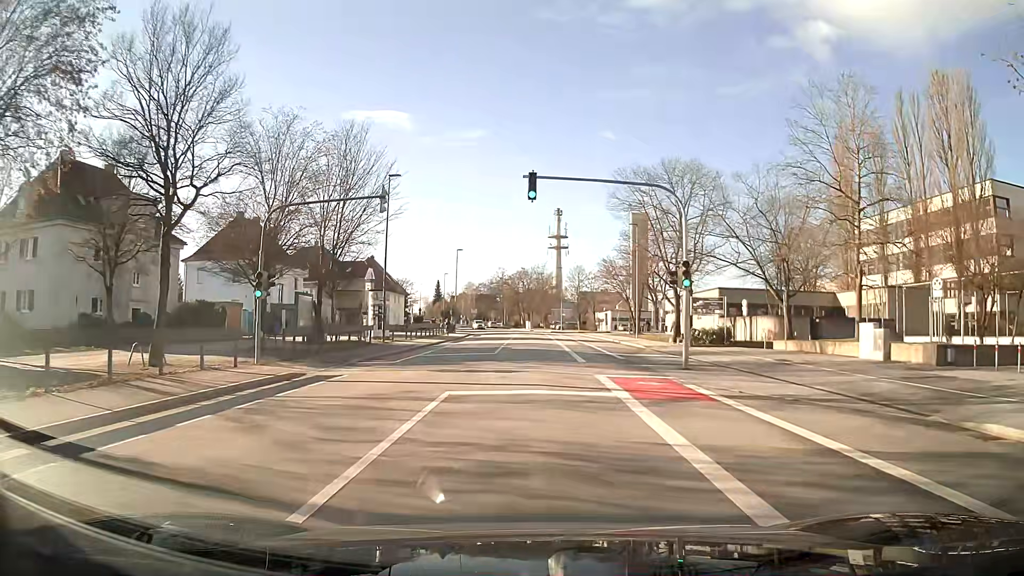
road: tertiary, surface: asphalt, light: Day
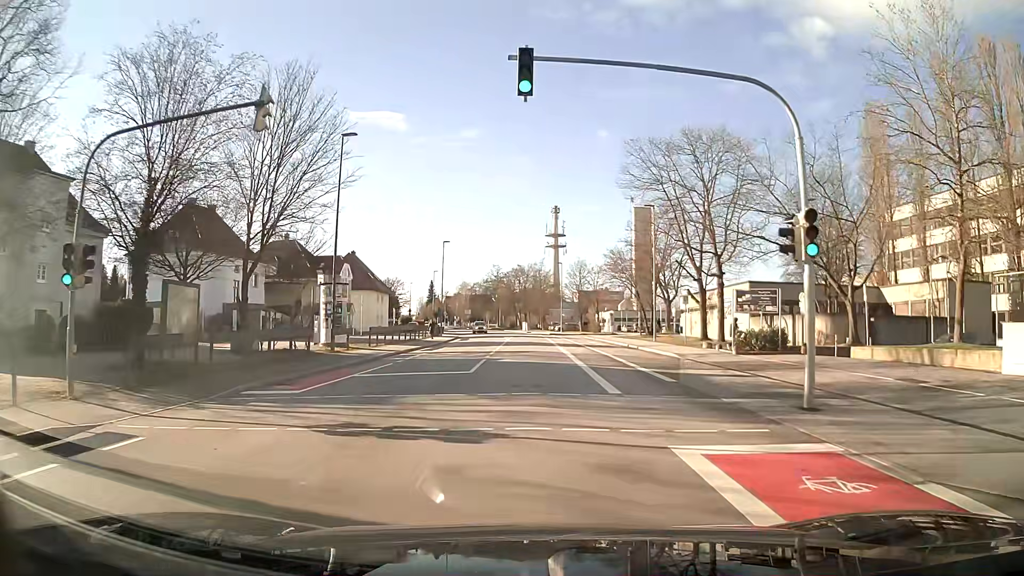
(0.0, +9.9) m; 0°
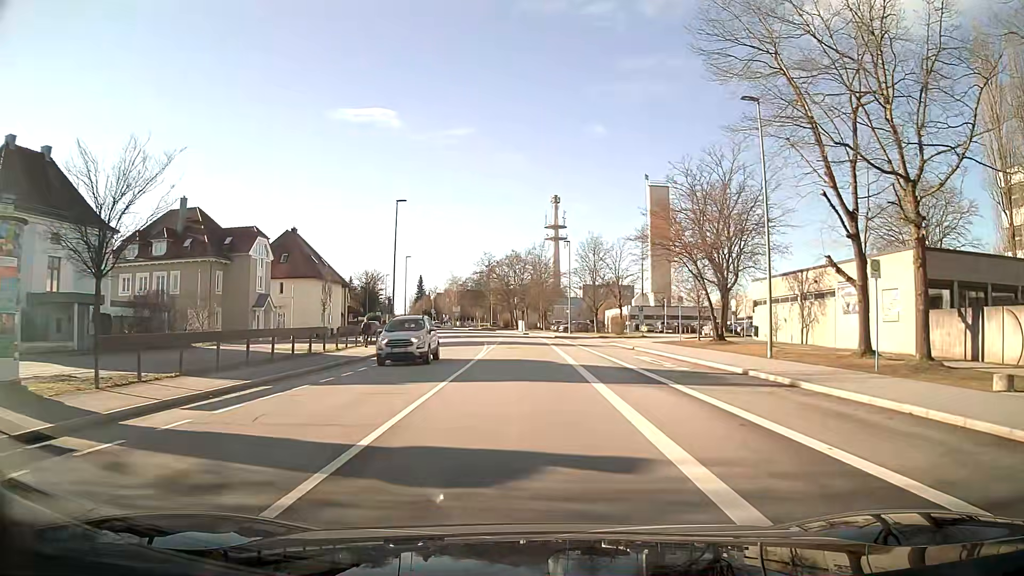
(0.0, +24.9) m; 0°
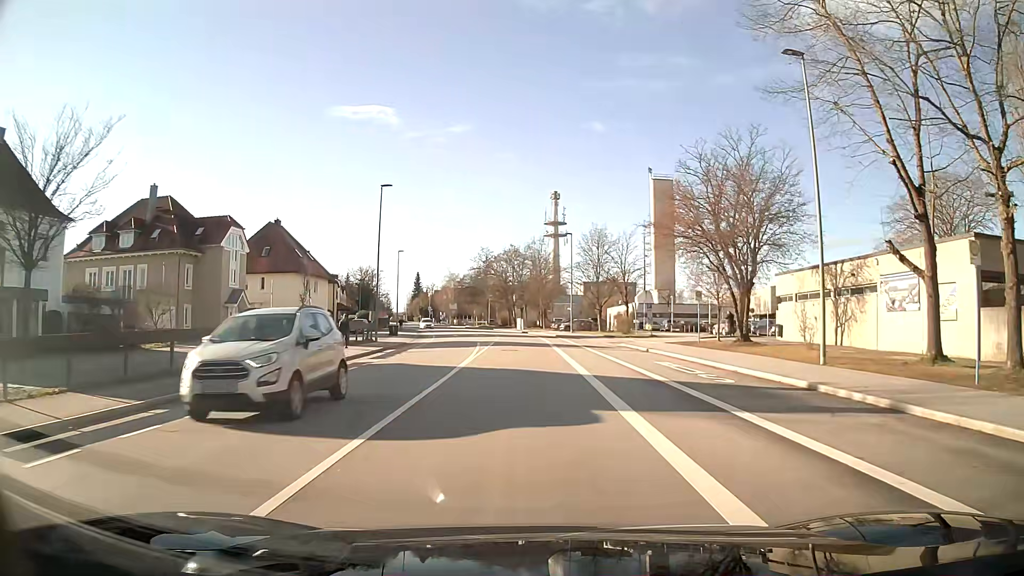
(0.0, +5.0) m; 0°
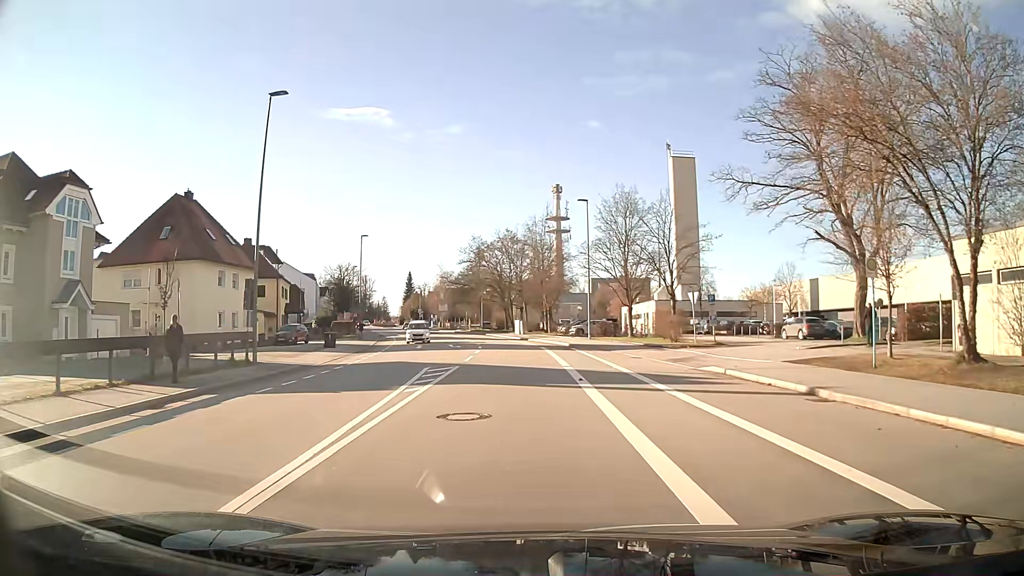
(0.0, +19.9) m; -1°
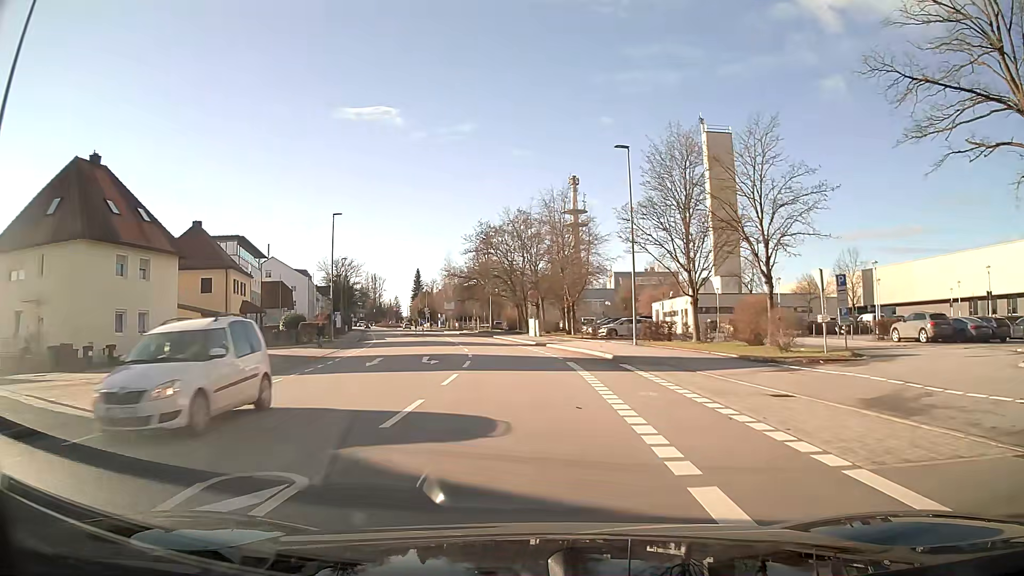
(-0.2, +15.0) m; -1°
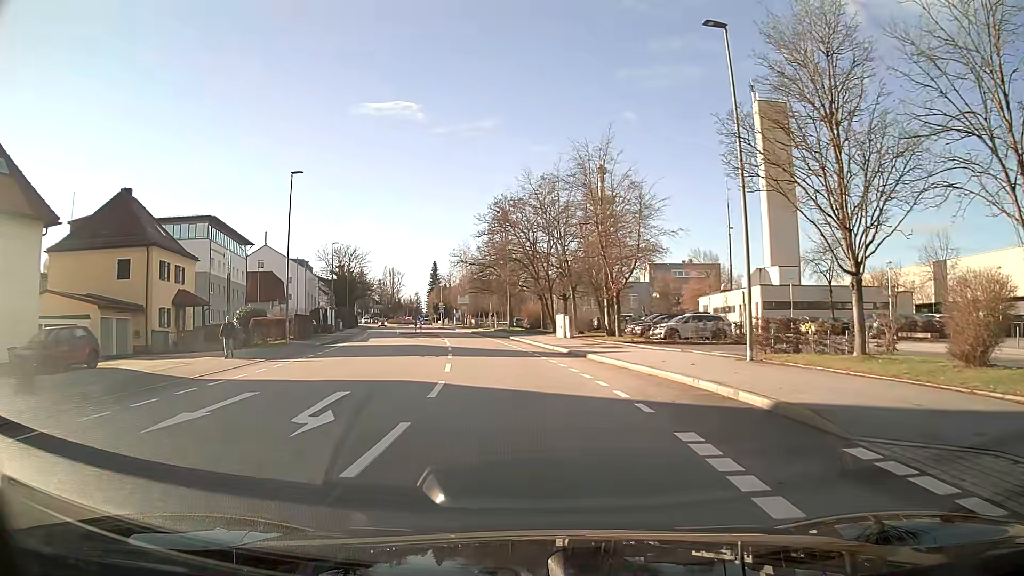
(-0.3, +15.0) m; -3°
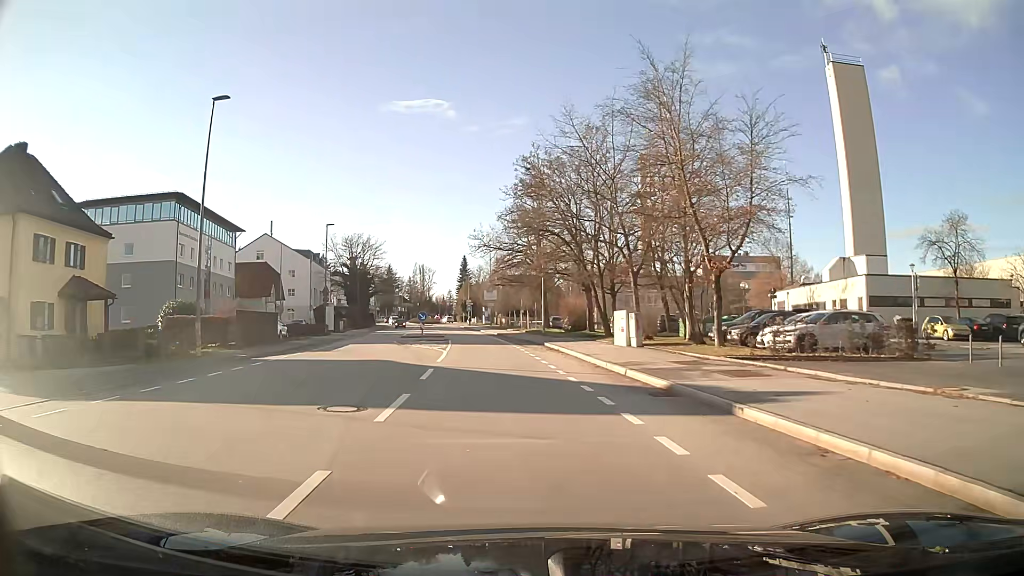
(-0.4, +15.0) m; -3°
(0, +10) (-1, +20) (-2, +30) (-3, +40) (-4, +50) (-6, +60) (-7, +70) (-9, +79) (-10, +89) (-12, +99) m
